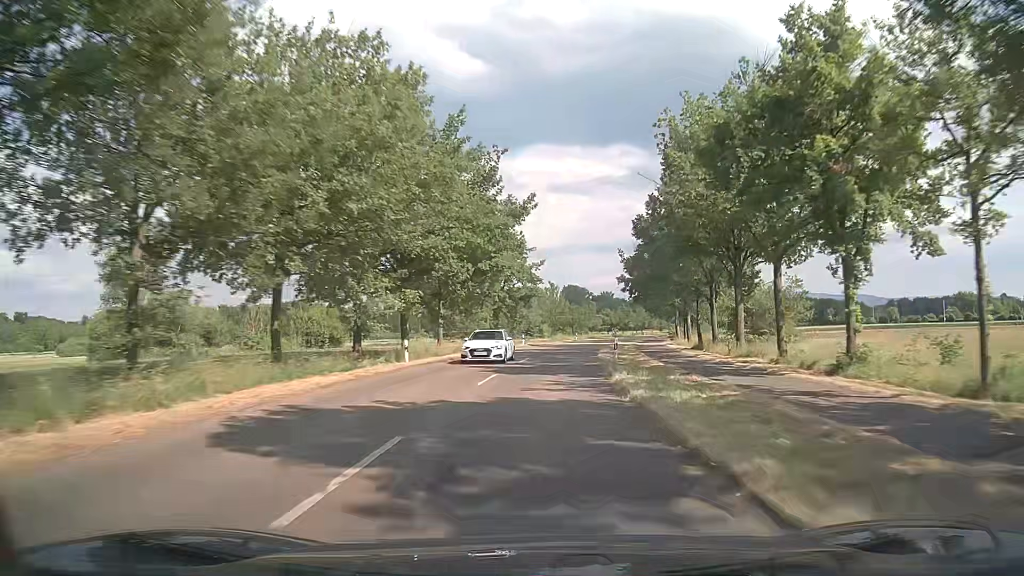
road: secondary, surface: asphalt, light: Day
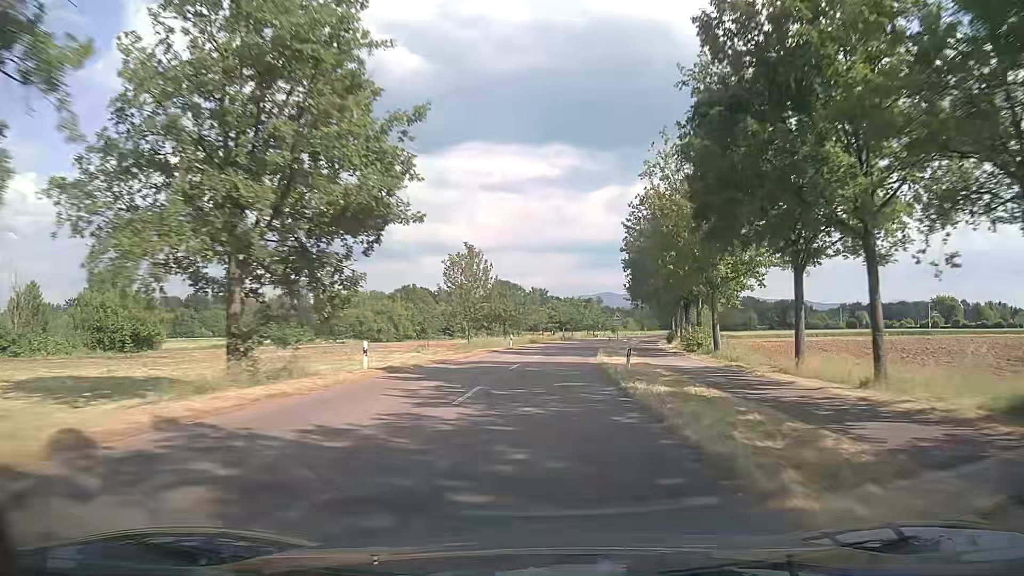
(+2.1, +40.1) m; +6°
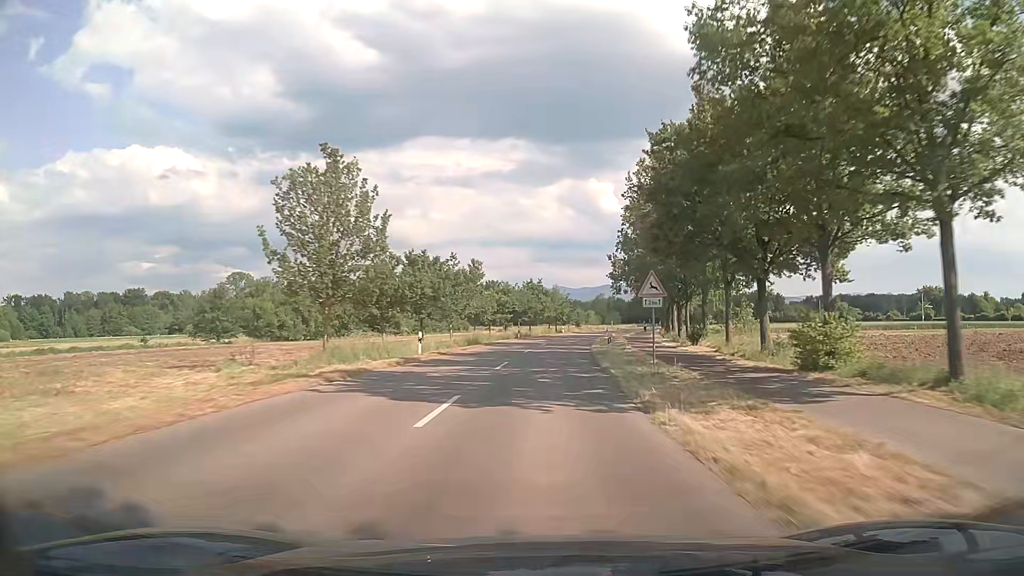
(+0.9, +27.2) m; +4°
(0, +10) (+1, +20) (+1, +30) (+2, +40) (+3, +50) (+4, +60) (+5, +70) (+7, +80) (+9, +89) (+10, +99) m
